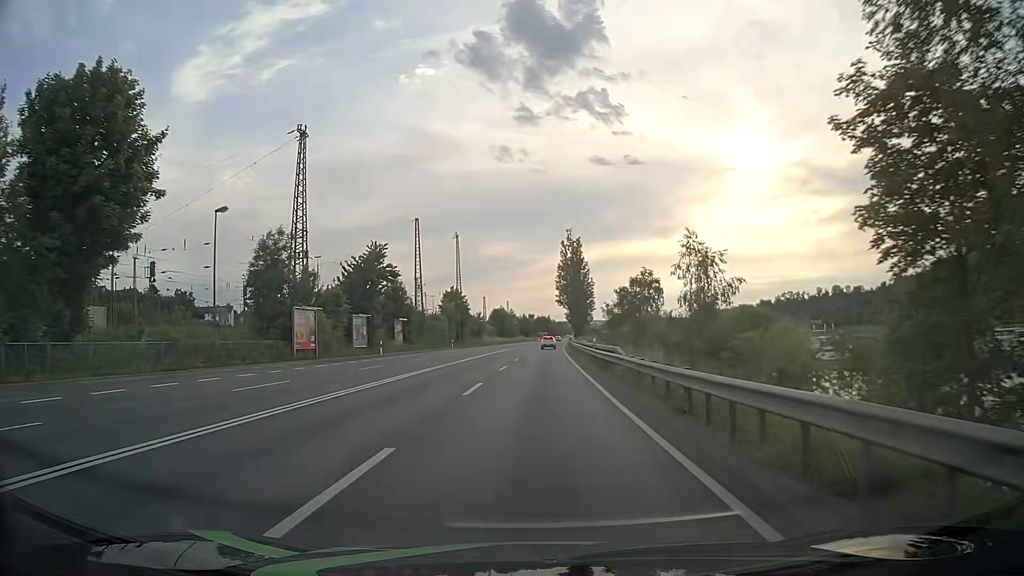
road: primary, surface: asphalt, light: Day
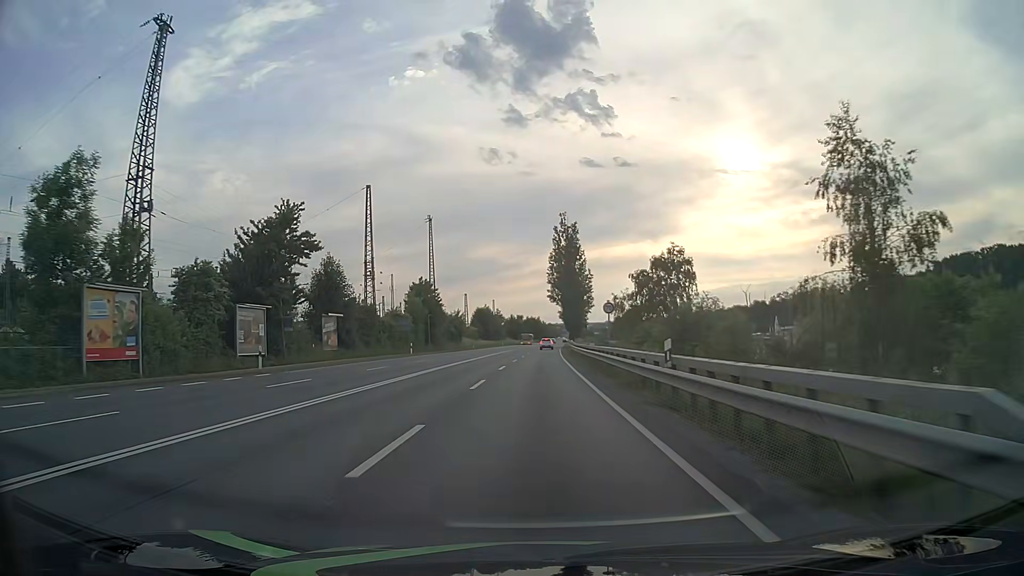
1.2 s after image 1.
(+0.1, +21.5) m; +1°
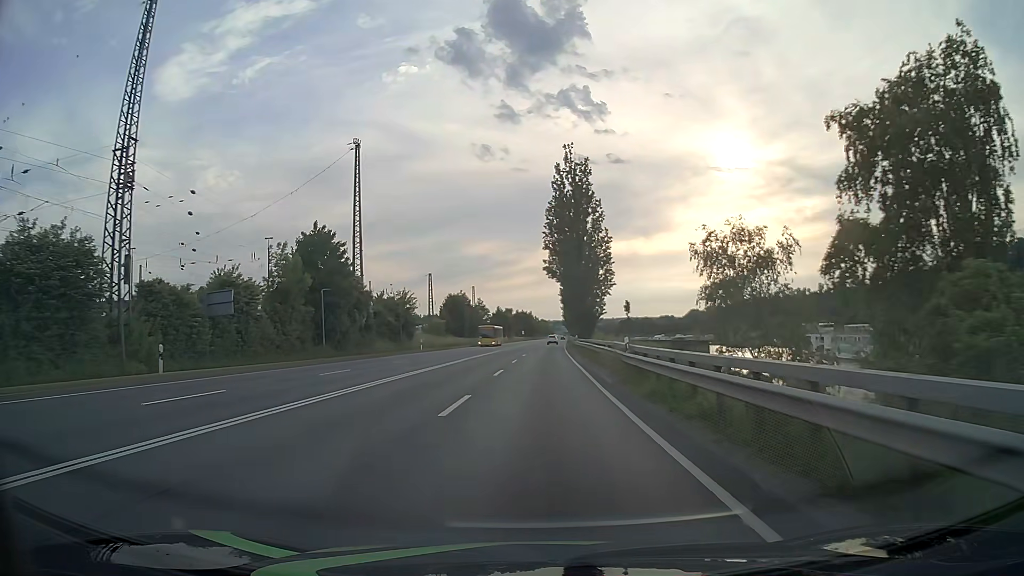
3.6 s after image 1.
(+0.3, +42.9) m; +1°
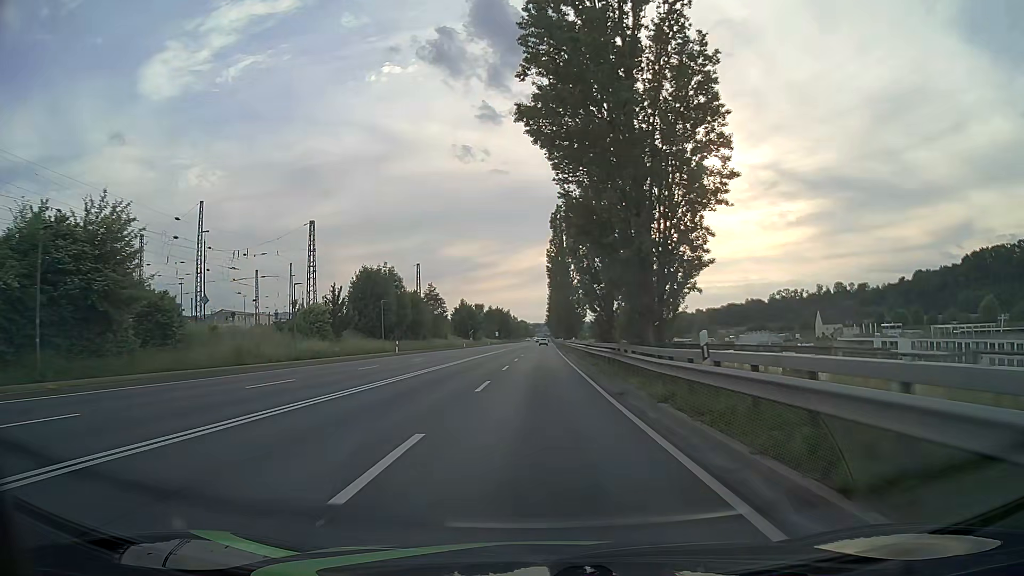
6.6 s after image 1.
(+0.7, +53.6) m; +2°
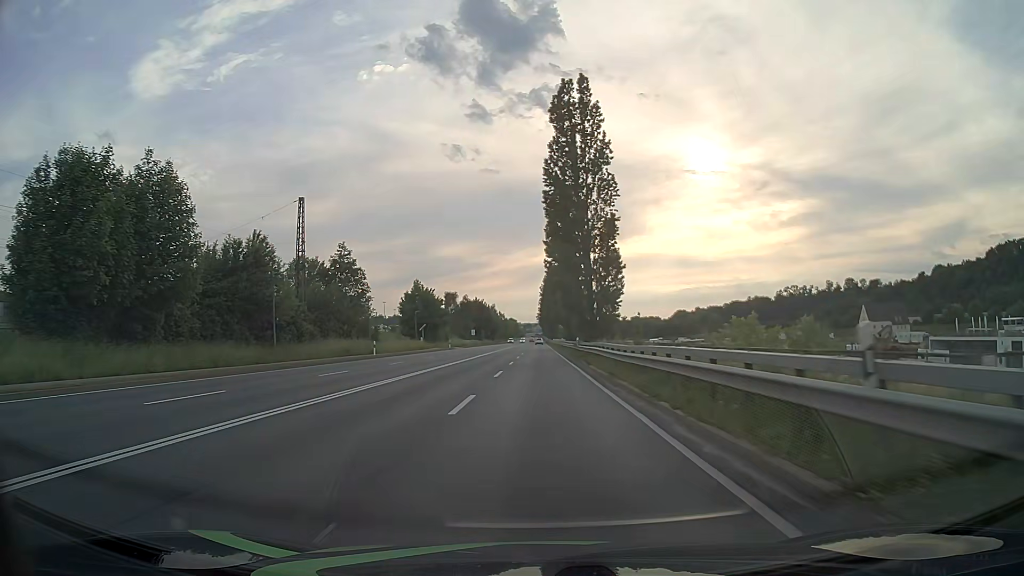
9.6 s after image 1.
(+0.3, +53.7) m; +1°
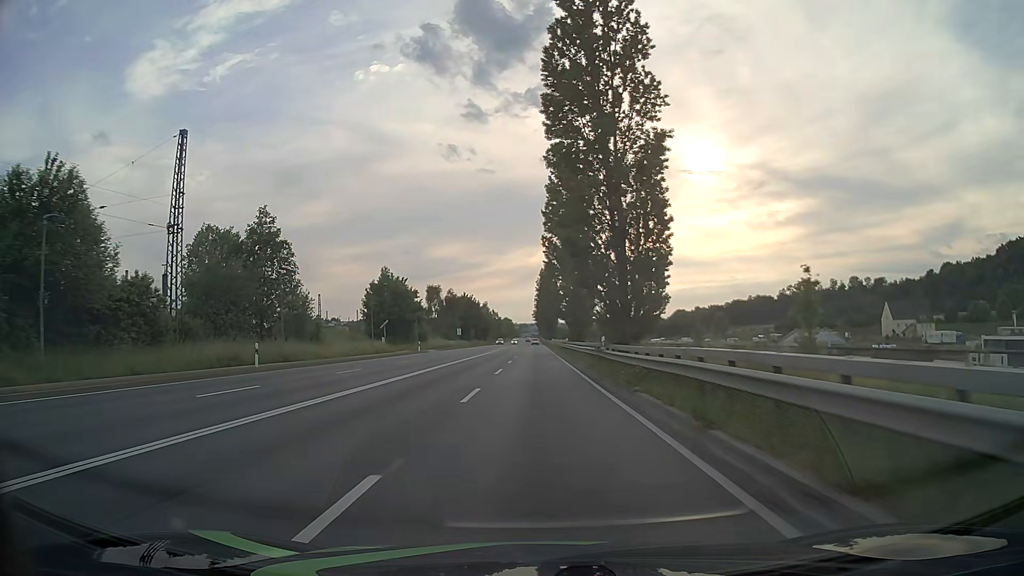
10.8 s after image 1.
(+0.1, +21.5) m; 0°
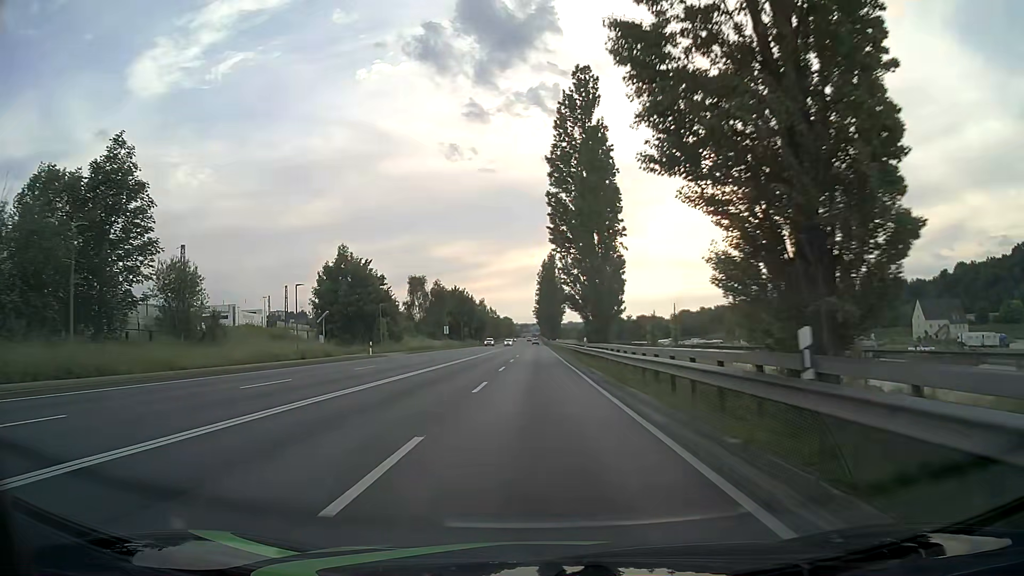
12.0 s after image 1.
(0.0, +21.5) m; 0°
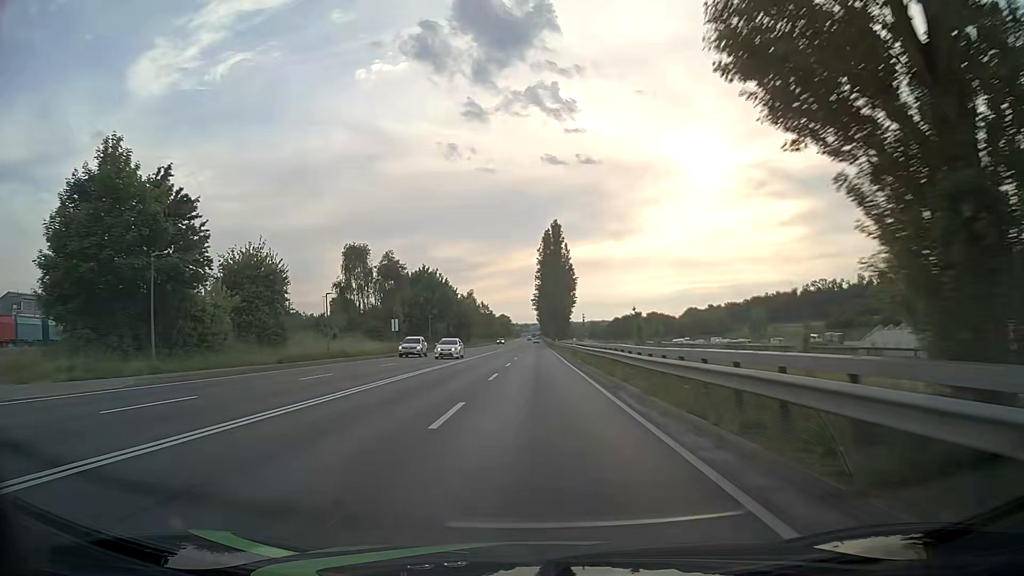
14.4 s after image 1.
(-0.1, +43.0) m; 0°
(0, +10) (0, +20) (0, +30) (0, +40) (0, +50) (0, +60) (0, +70) (0, +80) (0, +90) (0, +100) m
